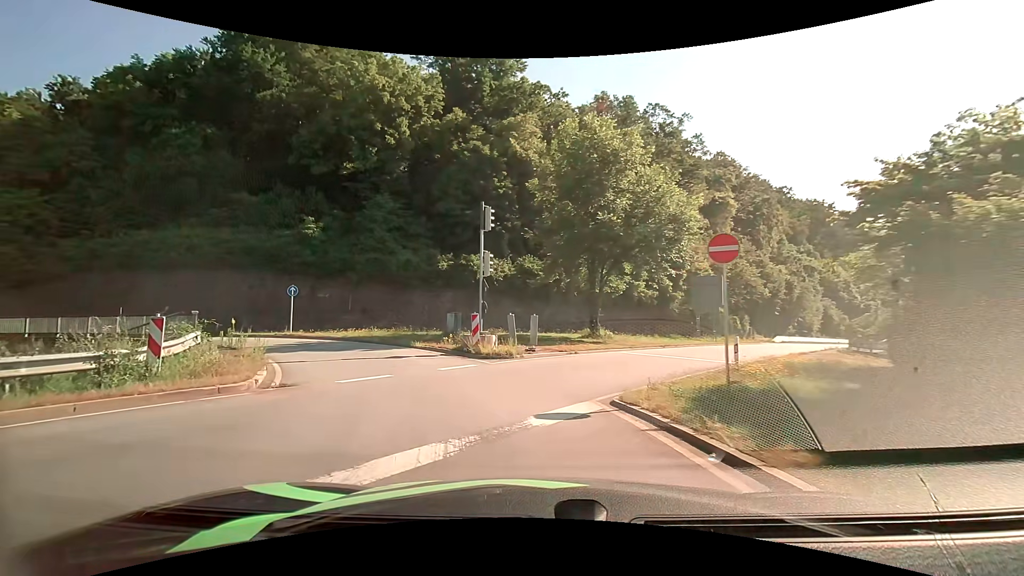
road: primary_link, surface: asphalt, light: Day
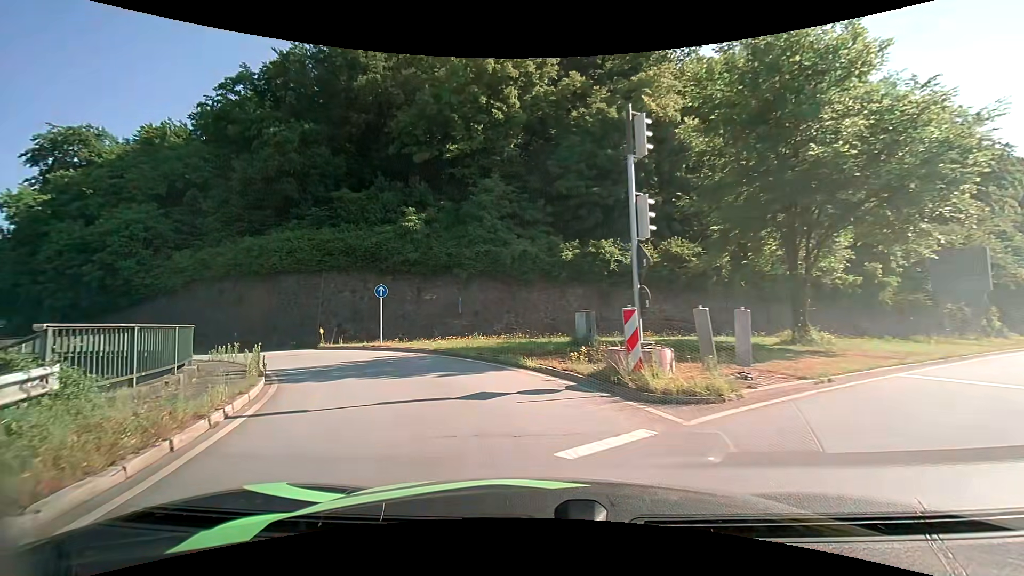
(-1.1, +8.2) m; -15°
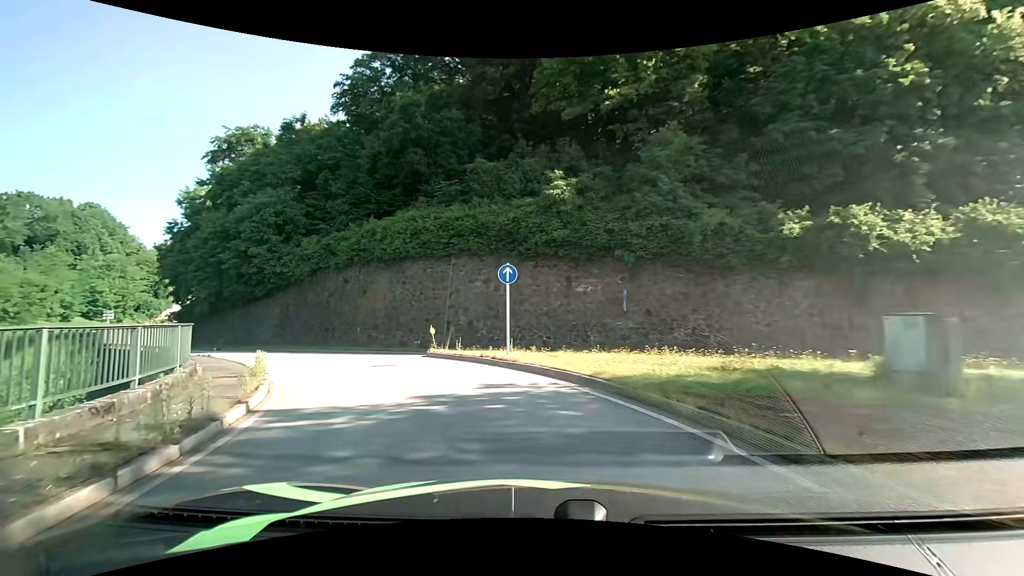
(-1.4, +9.0) m; -18°
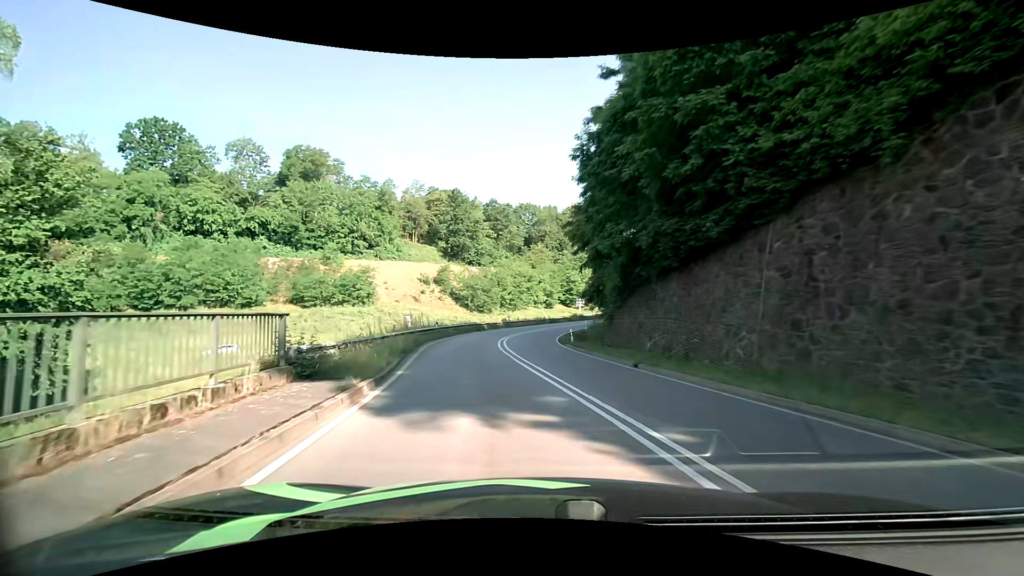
(-11.8, +23.5) m; -49°
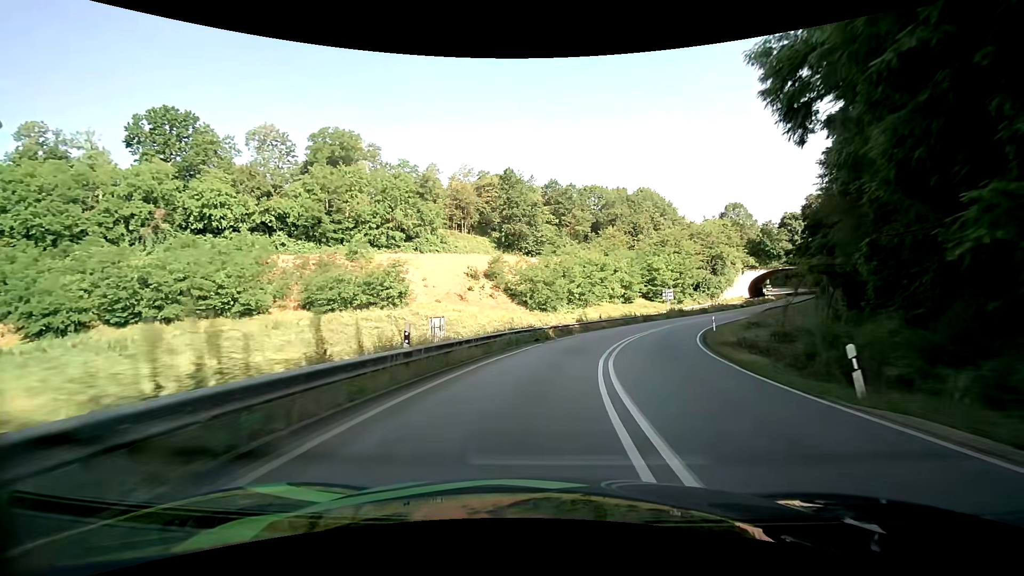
(-2.3, +21.8) m; -7°
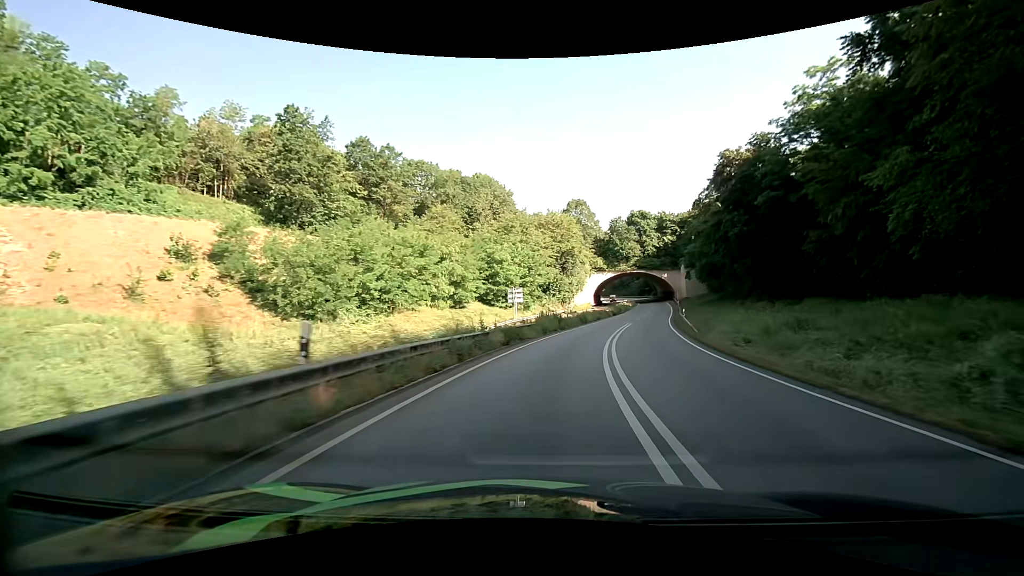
(+5.1, +34.7) m; +19°
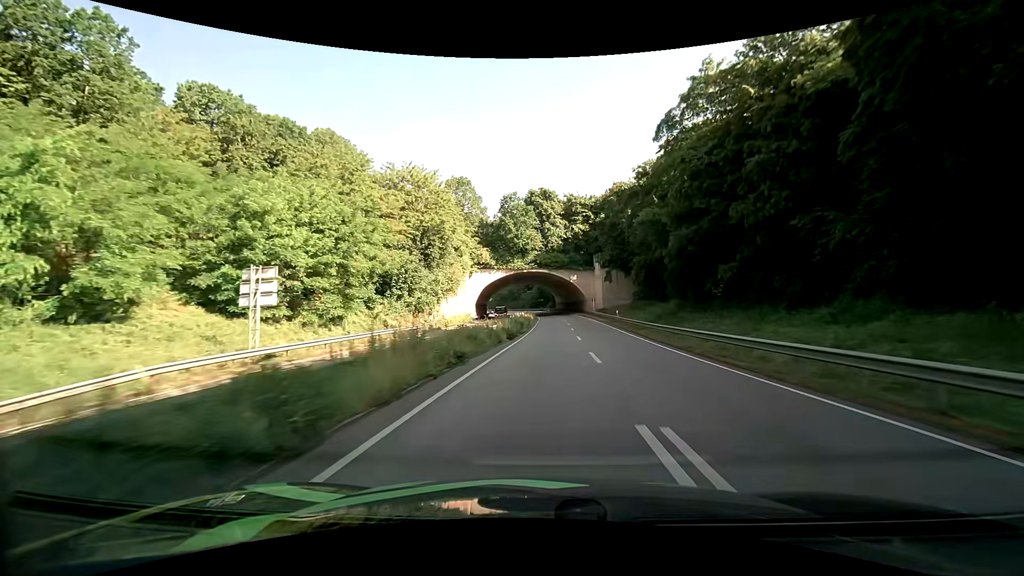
(+5.3, +40.0) m; +13°
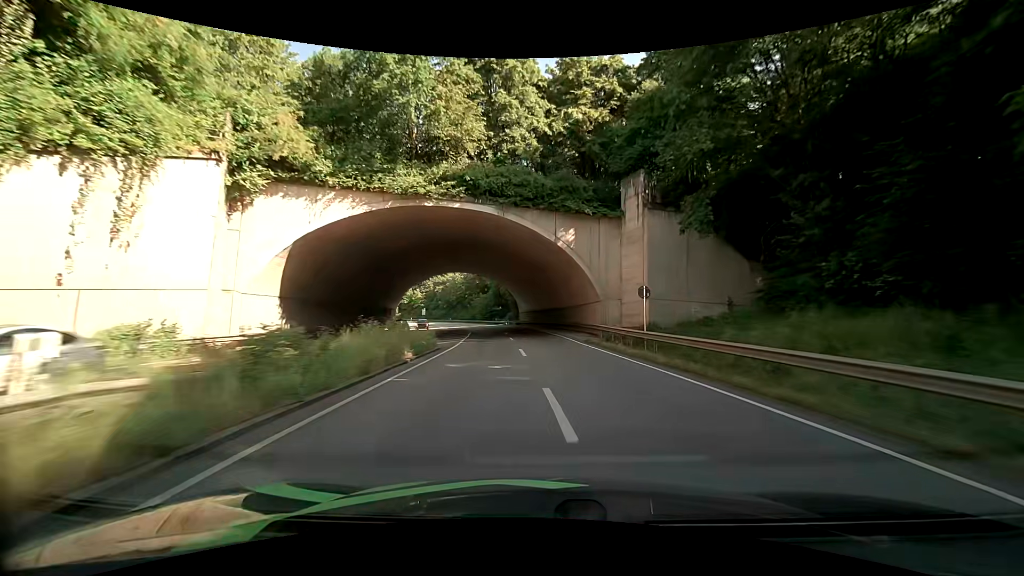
(+2.2, +57.9) m; +4°
(0, +10) (0, +20) (-1, +30) (-1, +40) (-2, +50) (-2, +60) (-3, +70) (-4, +80) (-6, +90) (-8, +99) m
